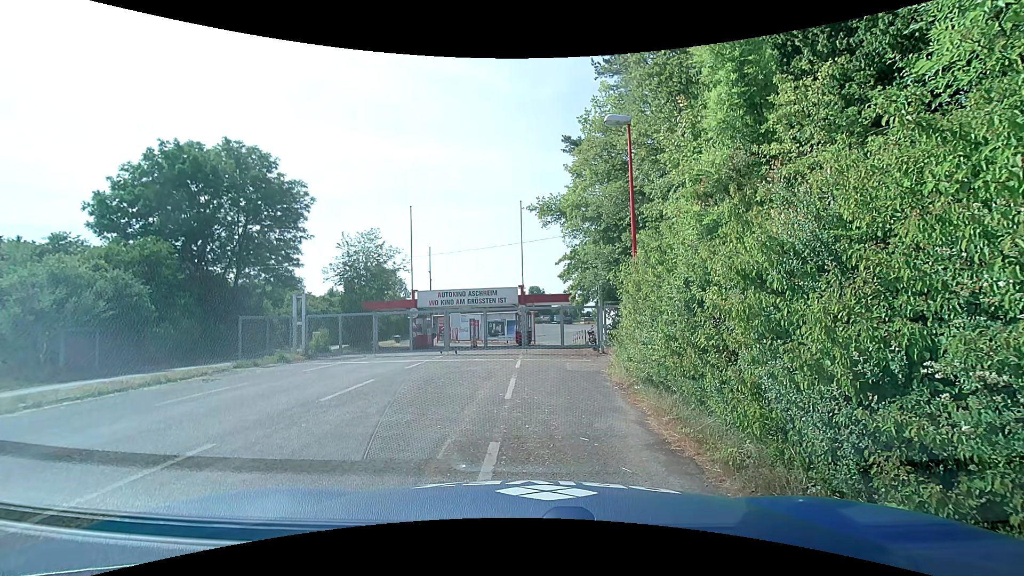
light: Day
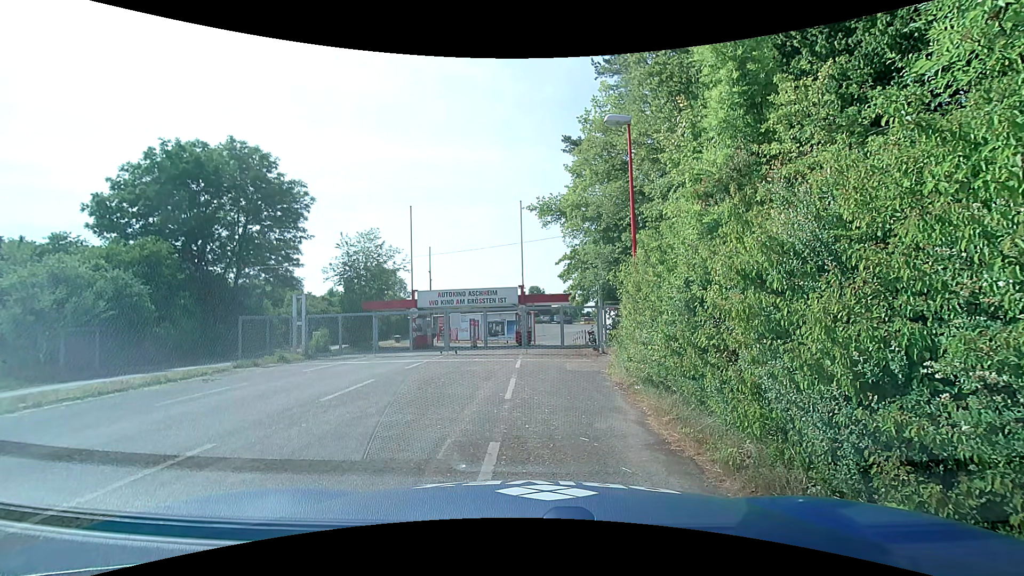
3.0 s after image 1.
(0.0, 0.0) m; 0°
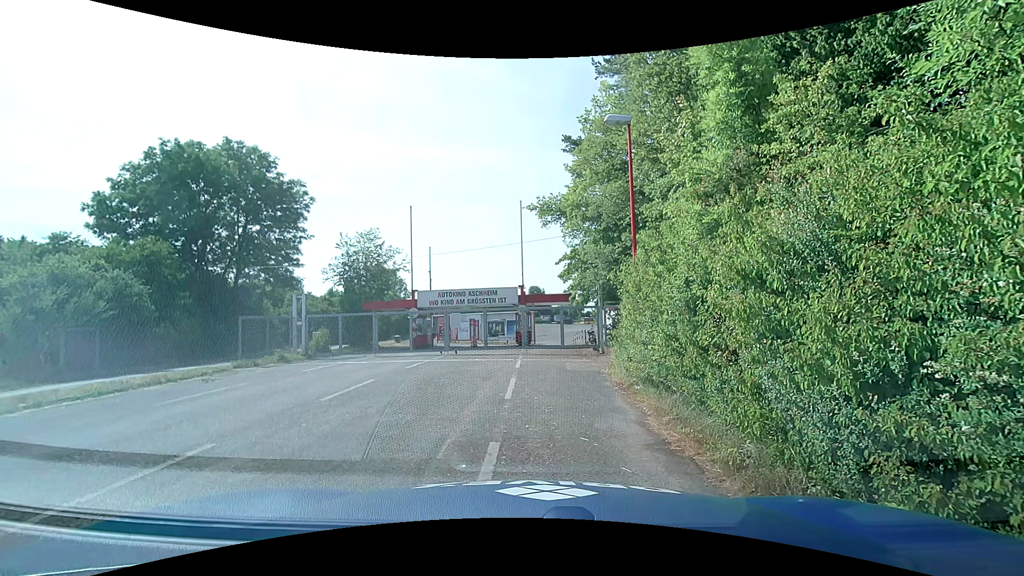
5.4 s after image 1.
(0.0, 0.0) m; 0°
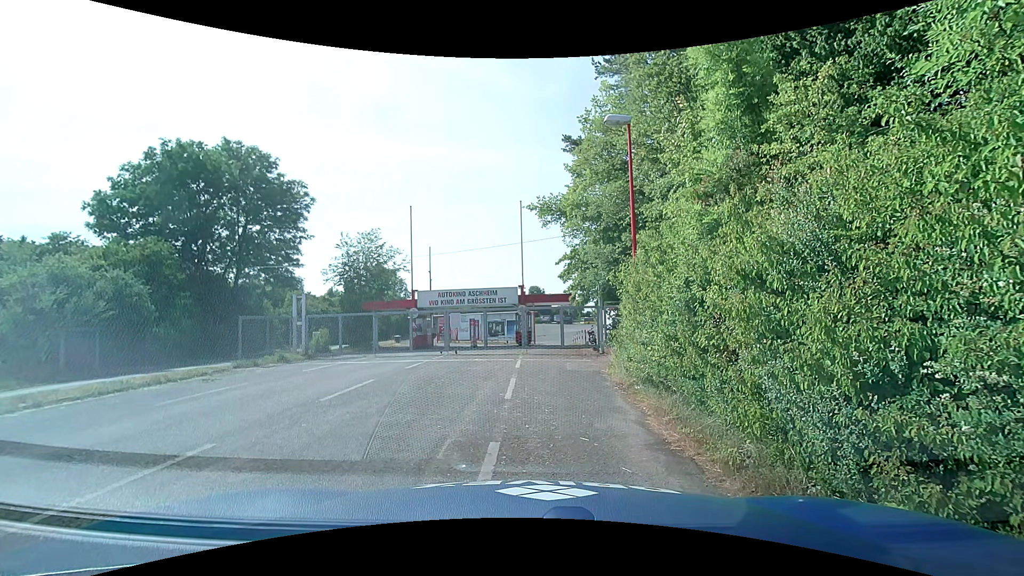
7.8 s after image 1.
(0.0, 0.0) m; 0°
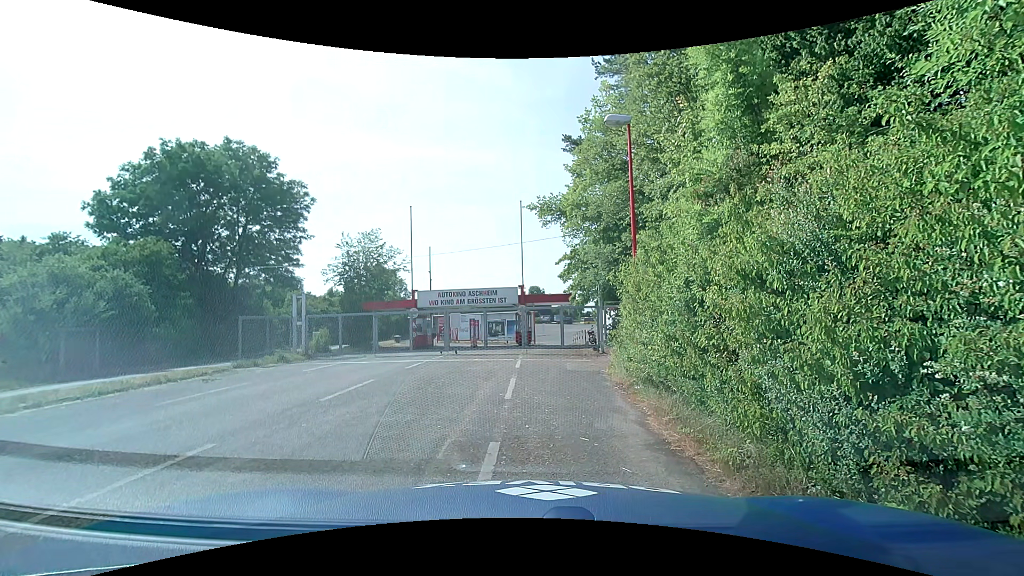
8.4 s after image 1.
(0.0, 0.0) m; 0°
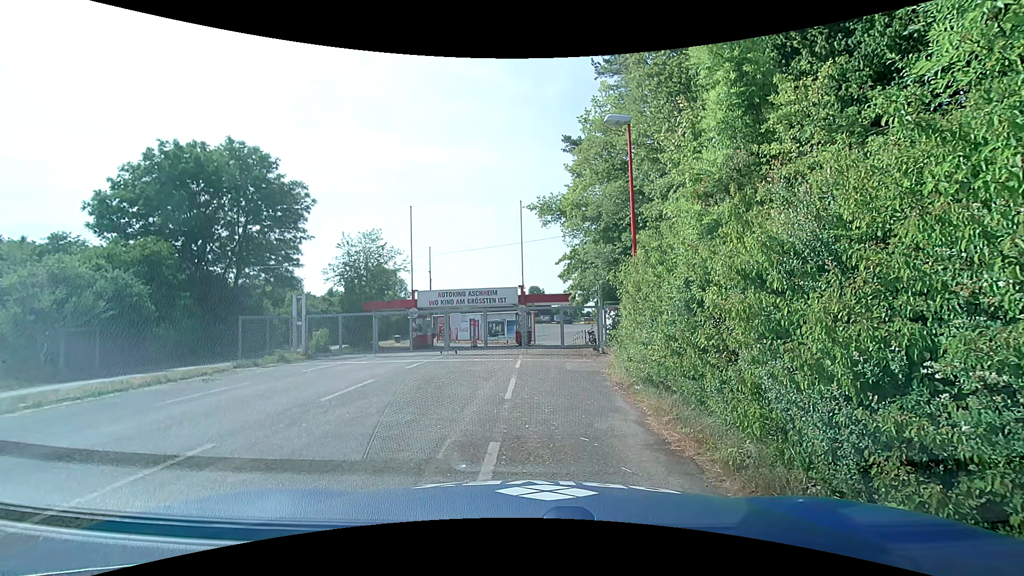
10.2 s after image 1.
(0.0, 0.0) m; 0°
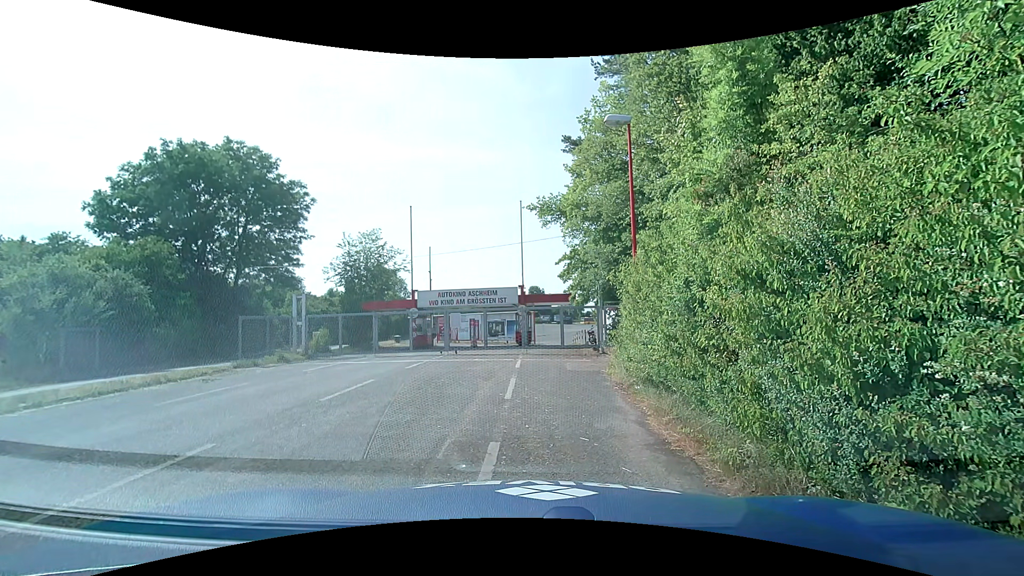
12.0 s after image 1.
(0.0, 0.0) m; 0°
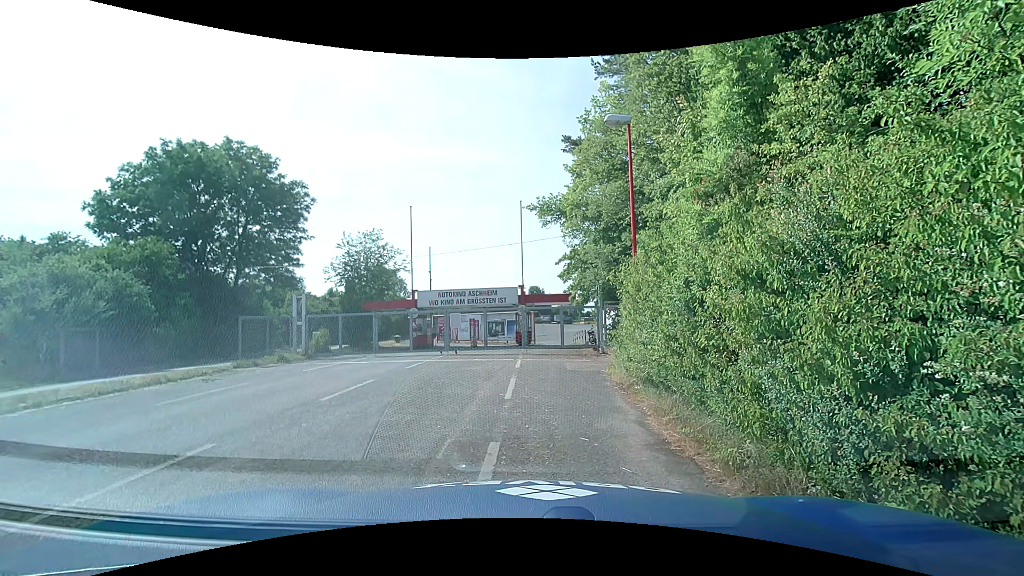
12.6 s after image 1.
(0.0, 0.0) m; 0°
